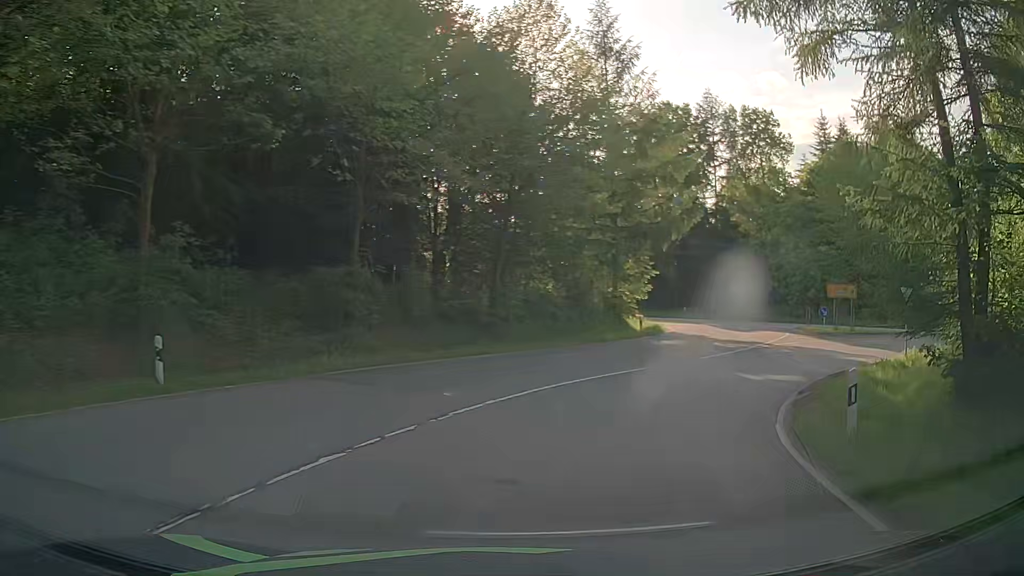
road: primary_link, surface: asphalt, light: Day
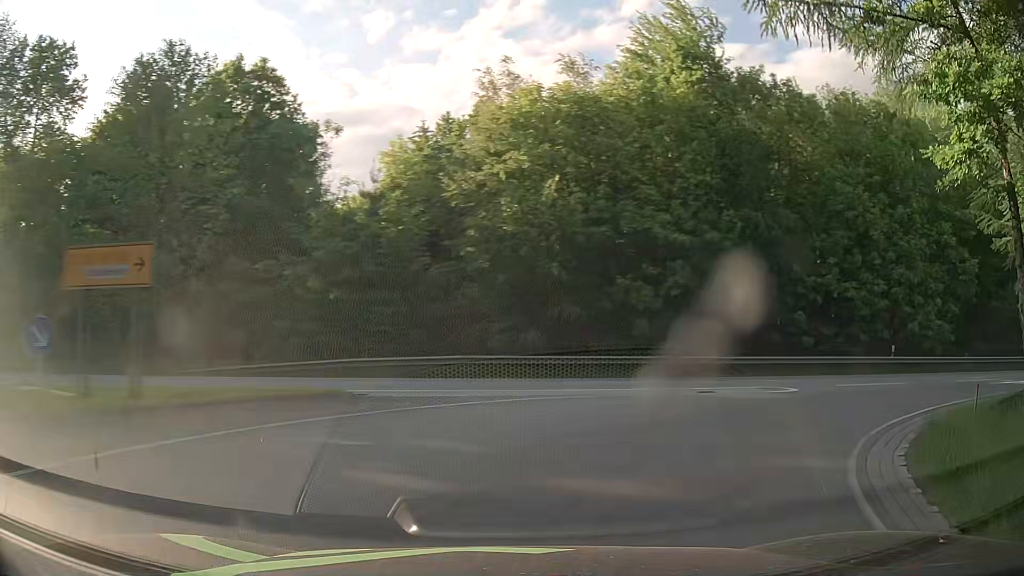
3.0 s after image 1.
(+11.9, +24.5) m; +61°
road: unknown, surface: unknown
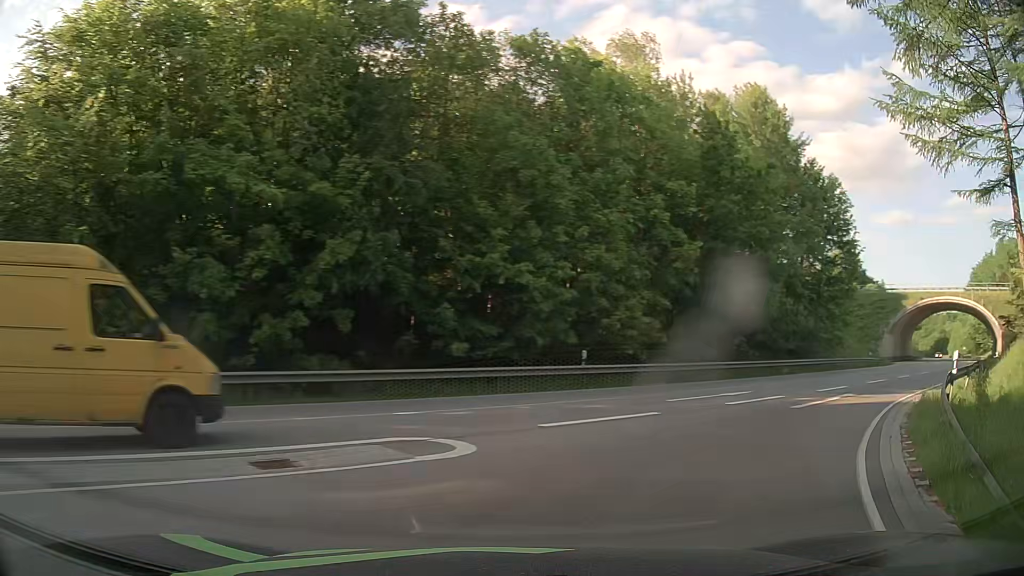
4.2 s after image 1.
(+2.5, +9.1) m; +31°
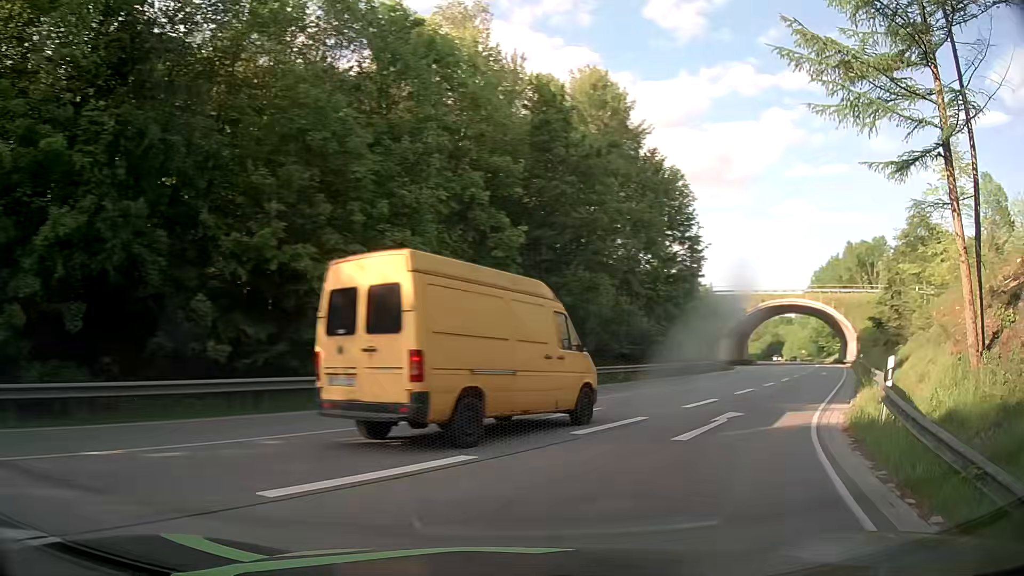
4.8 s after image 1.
(+0.7, +4.9) m; +14°
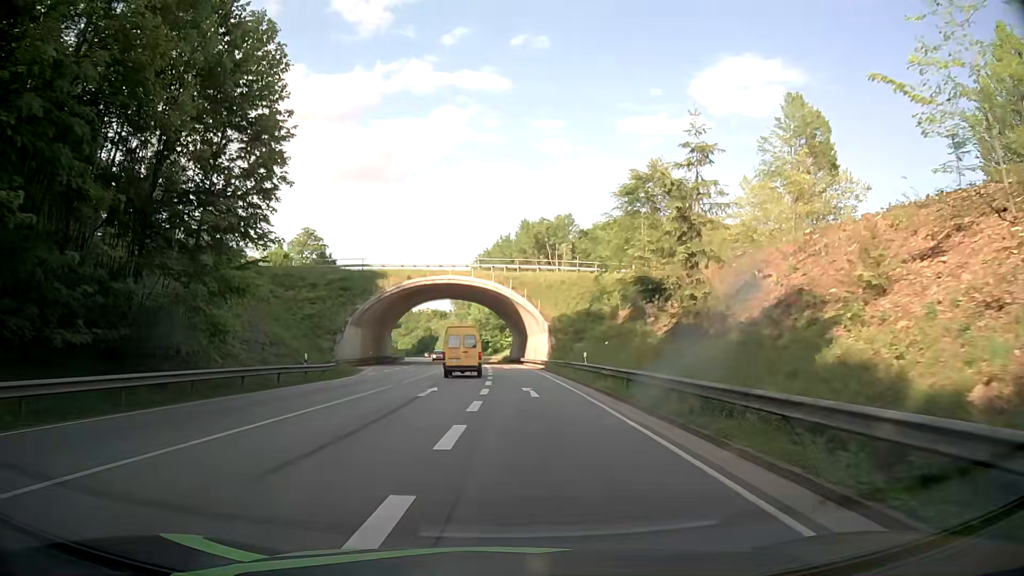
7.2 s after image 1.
(+10.2, +23.5) m; +32°
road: primary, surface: asphalt
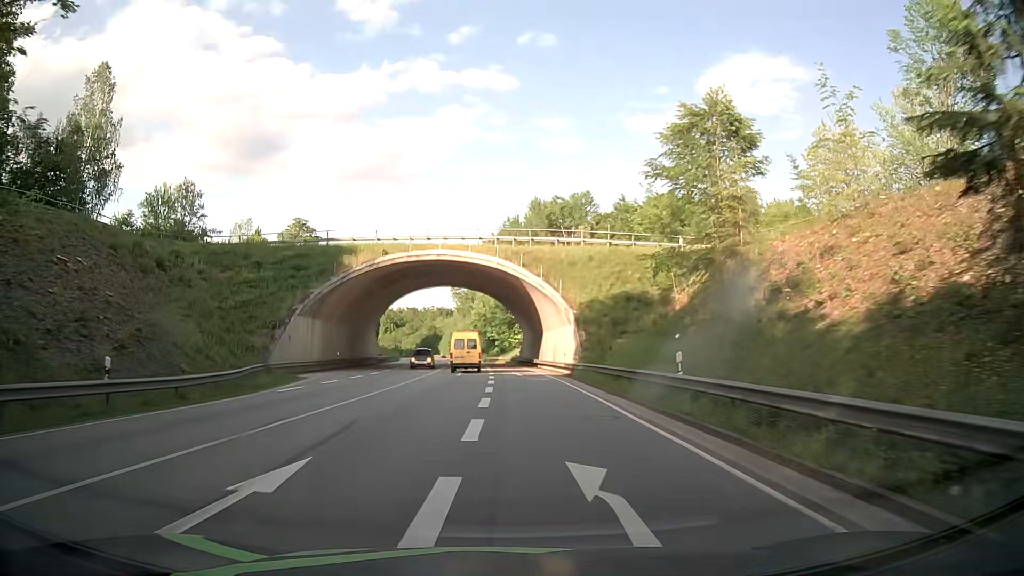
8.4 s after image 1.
(0.0, +17.5) m; -1°
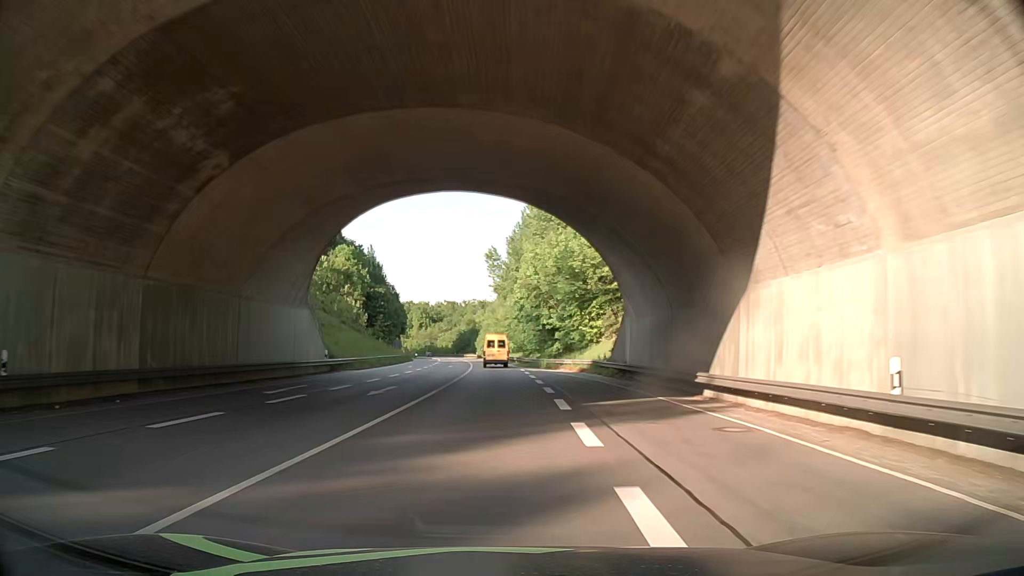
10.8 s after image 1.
(-1.7, +43.4) m; -4°
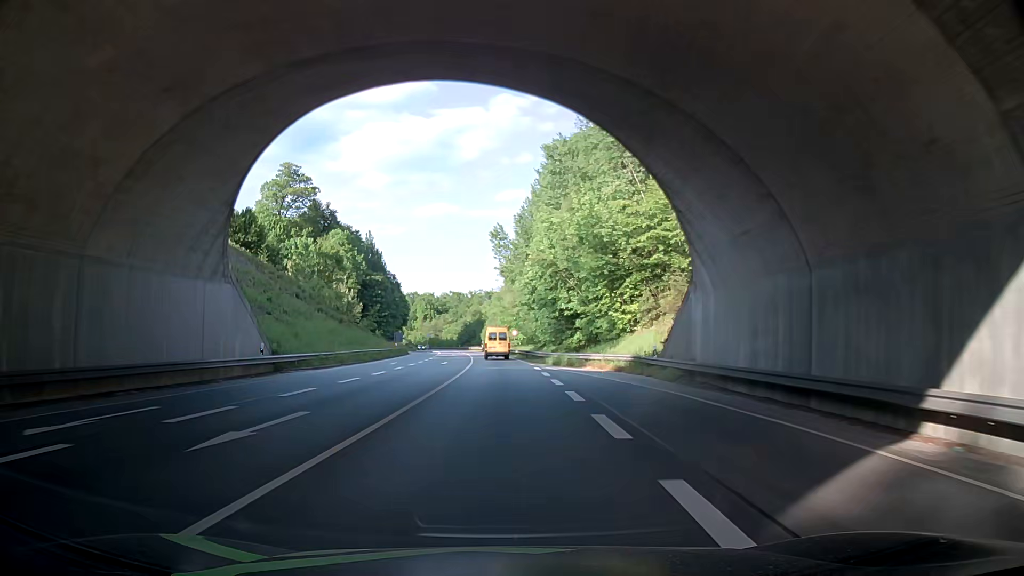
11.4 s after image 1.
(-0.1, +12.1) m; -1°
(0, +10) (-1, +20) (-1, +30) (-1, +40) (-1, +50) (-2, +60) (-3, +70) (-3, +80) (-4, +90) (-5, +100) m
